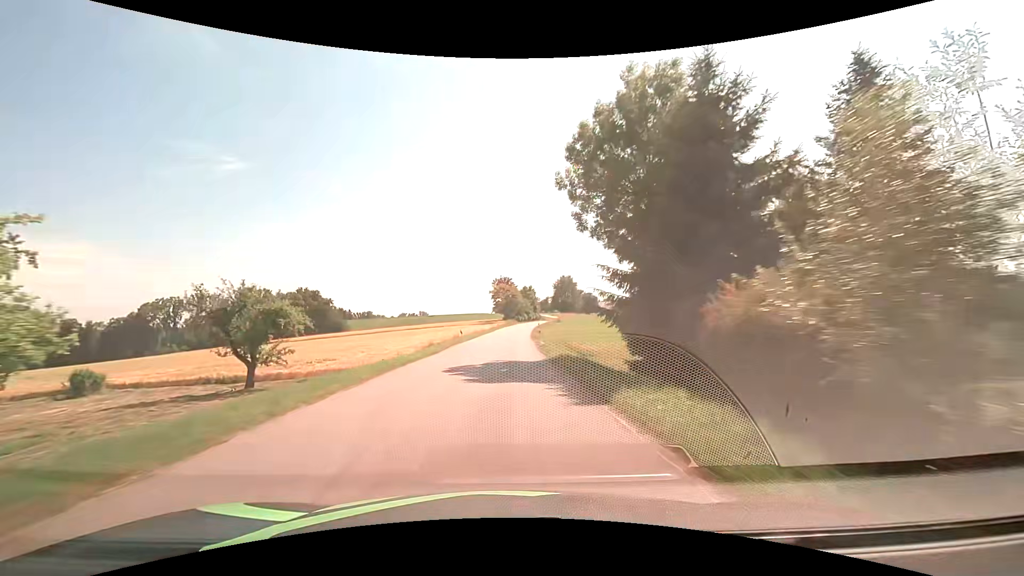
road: tertiary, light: Day
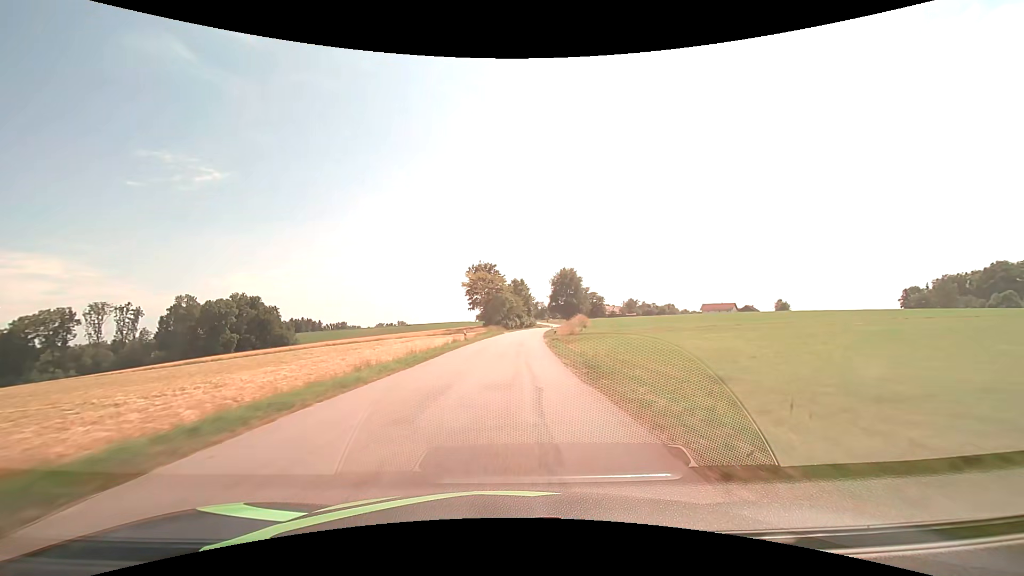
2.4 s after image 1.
(+1.1, +48.8) m; +2°
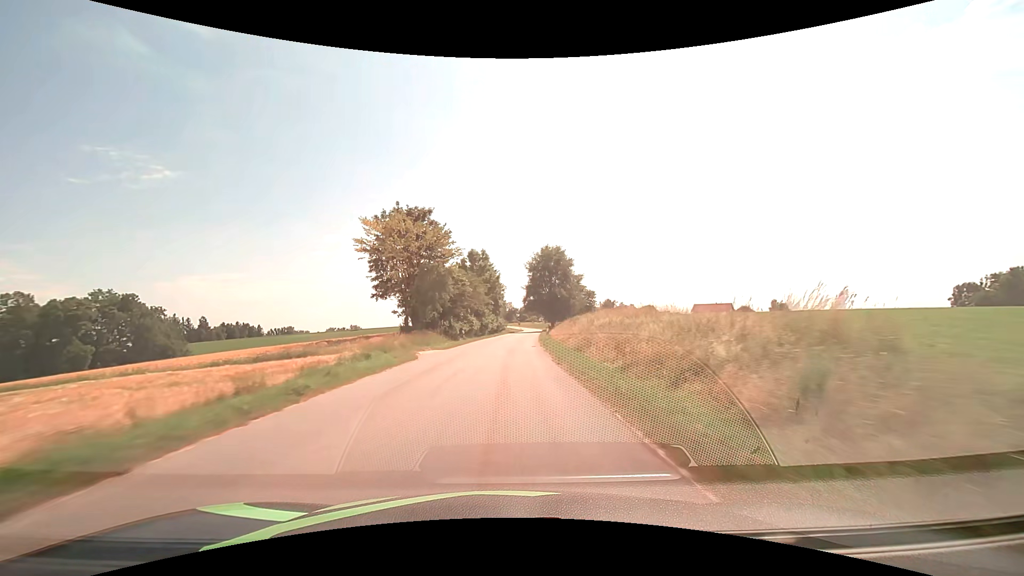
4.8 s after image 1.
(+2.0, +49.0) m; +4°
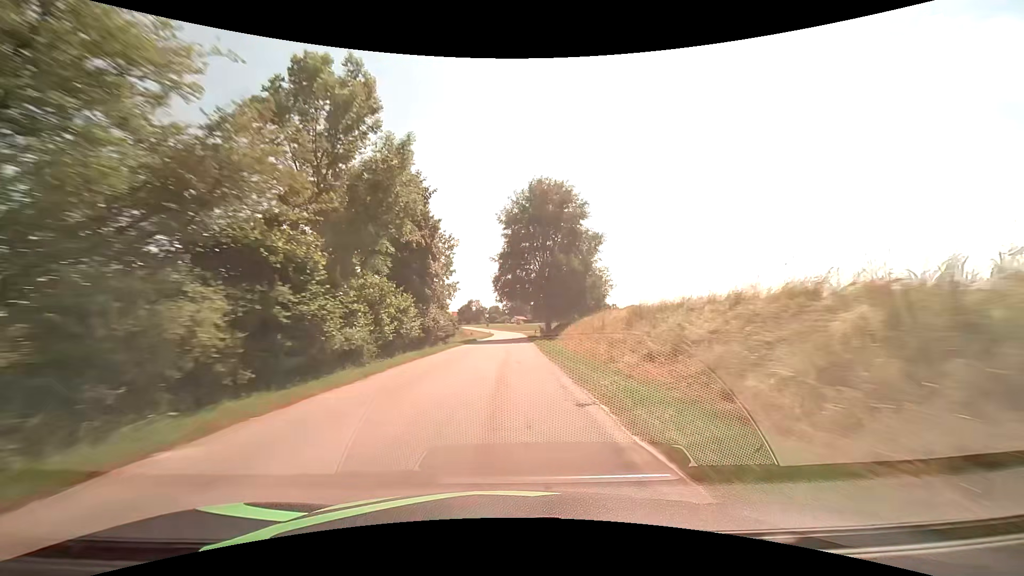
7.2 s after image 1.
(+1.2, +49.4) m; +3°
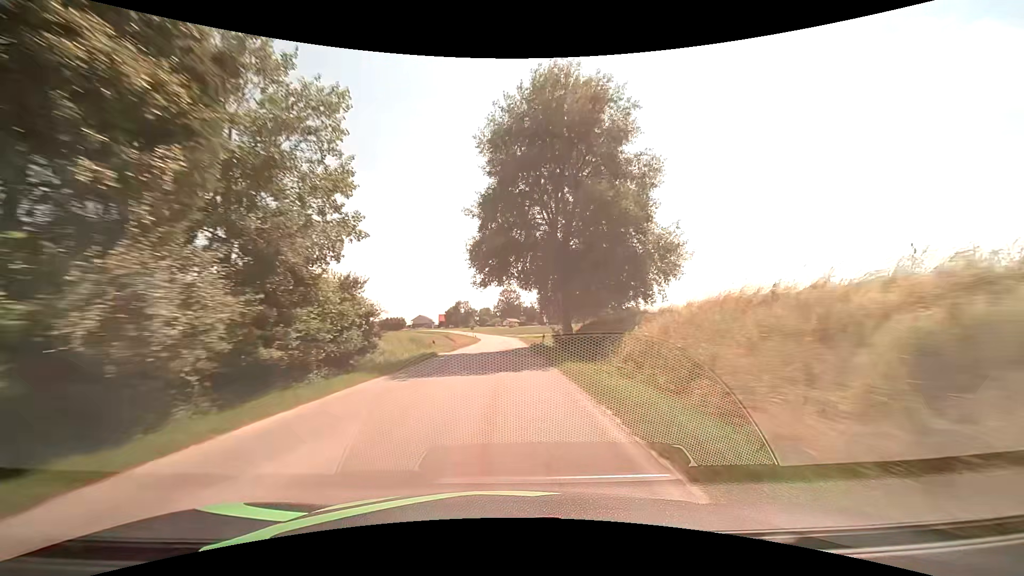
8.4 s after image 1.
(+0.2, +24.9) m; +1°
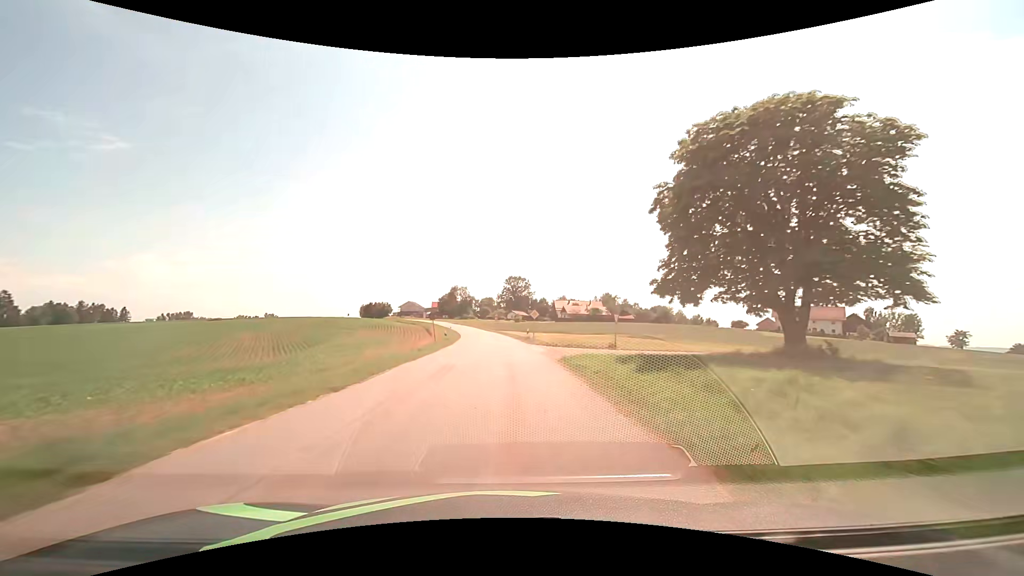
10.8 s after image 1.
(-0.2, +48.8) m; 0°
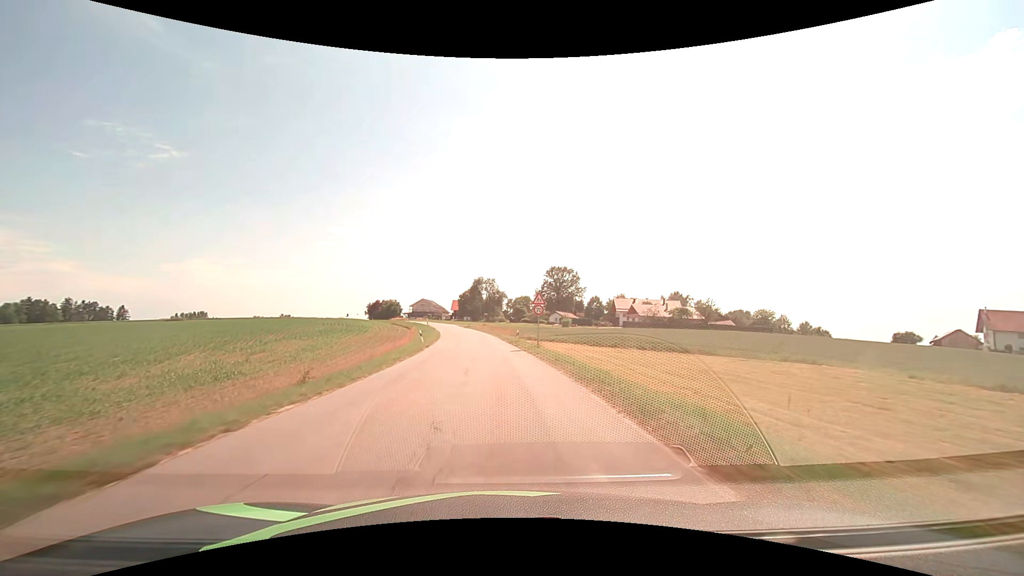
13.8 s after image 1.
(-1.5, +56.9) m; -4°
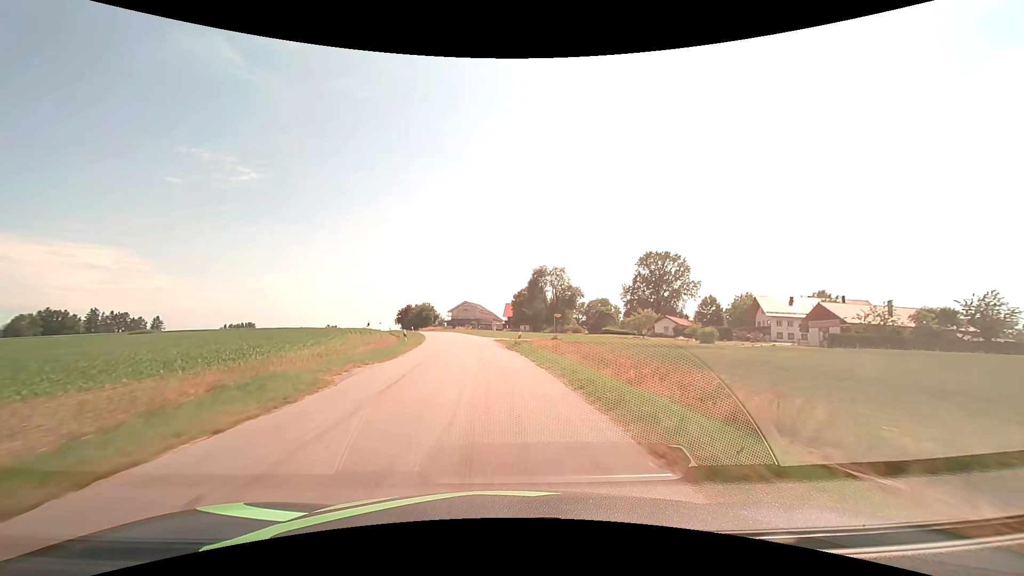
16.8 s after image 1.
(-3.2, +54.4) m; -7°
(0, +10) (-1, +20) (-2, +30) (-3, +40) (-4, +50) (-6, +60) (-8, +69) (-11, +79) (-14, +89) (-17, +98) m
